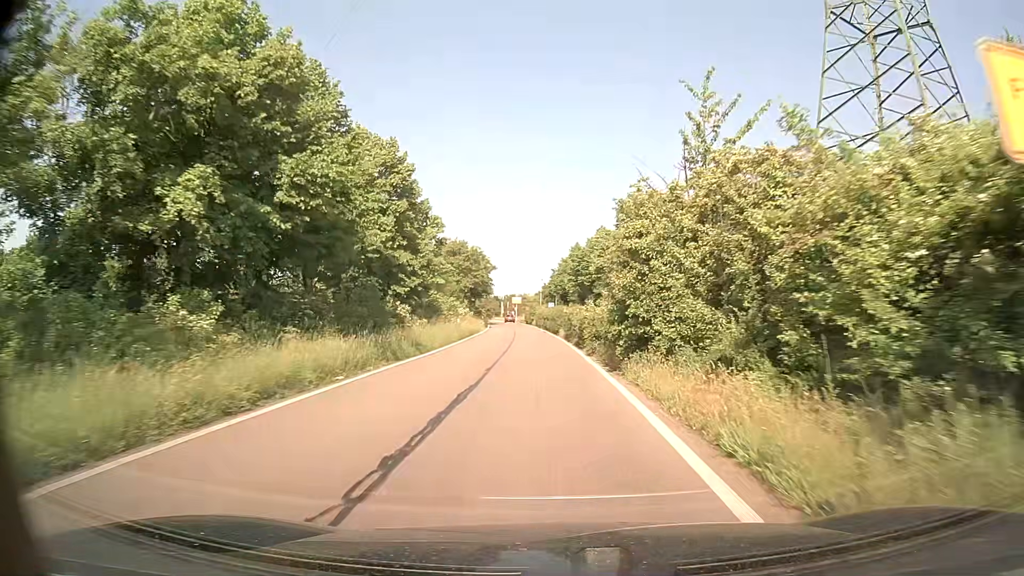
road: trunk_link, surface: asphalt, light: Day
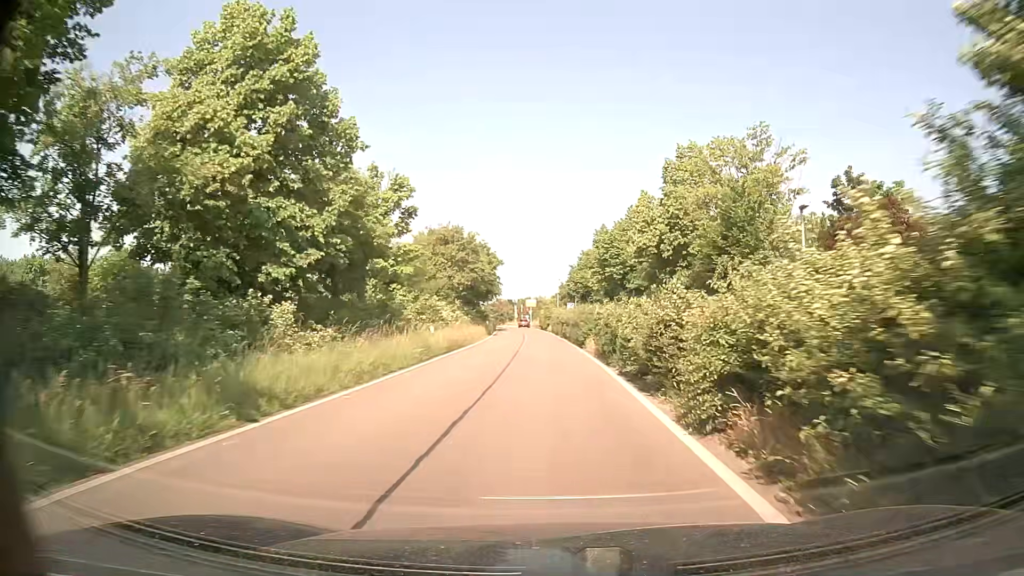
(-0.2, +14.8) m; -2°
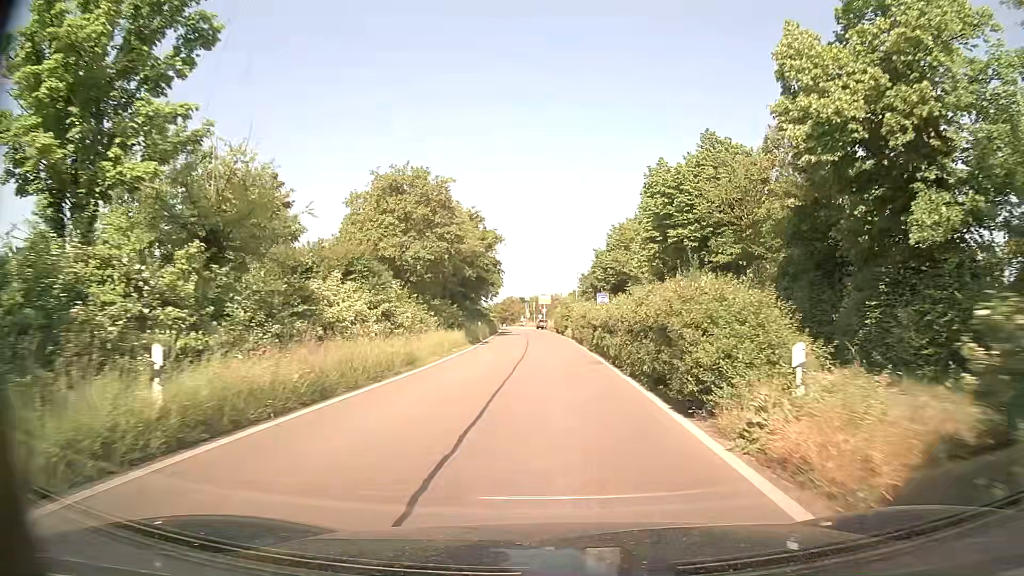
(-0.2, +21.1) m; -1°
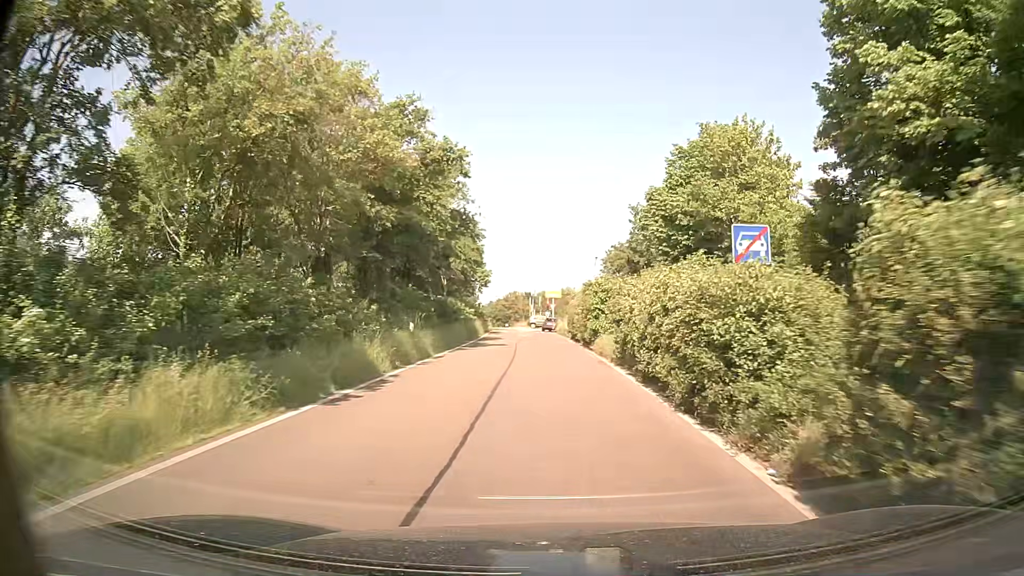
(-0.3, +26.2) m; 0°
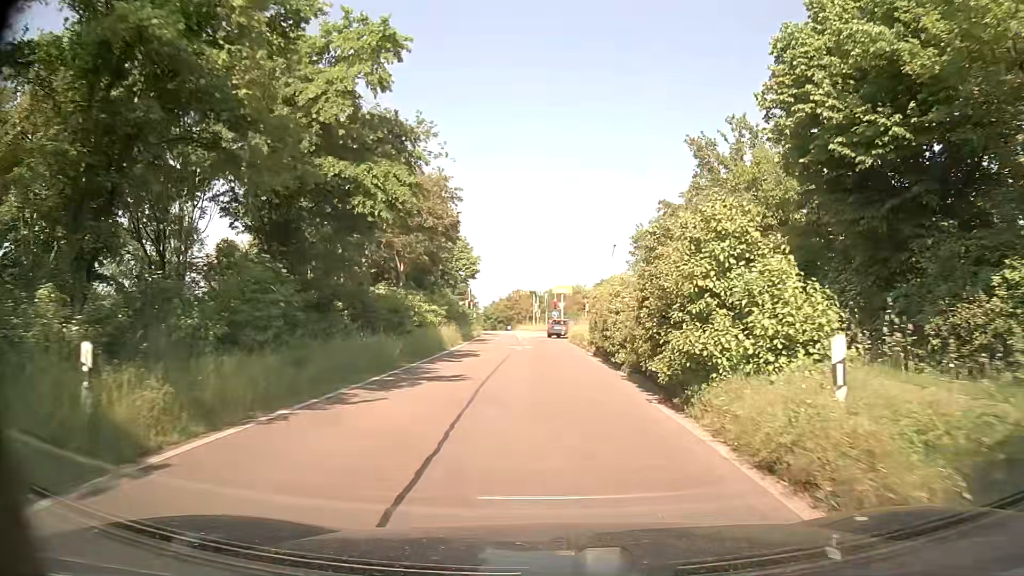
(-0.3, +17.2) m; -1°
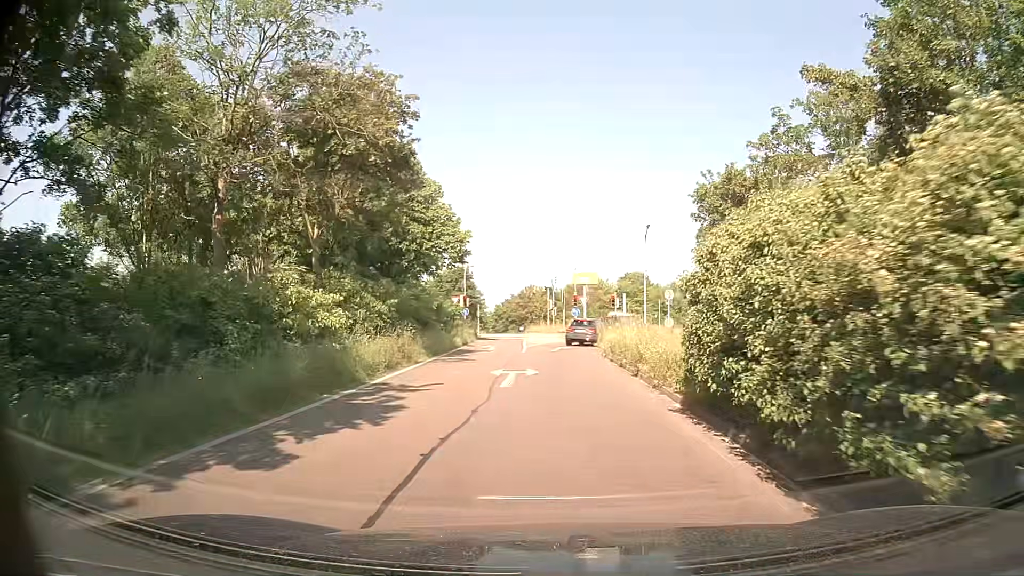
(-0.1, +14.9) m; -2°
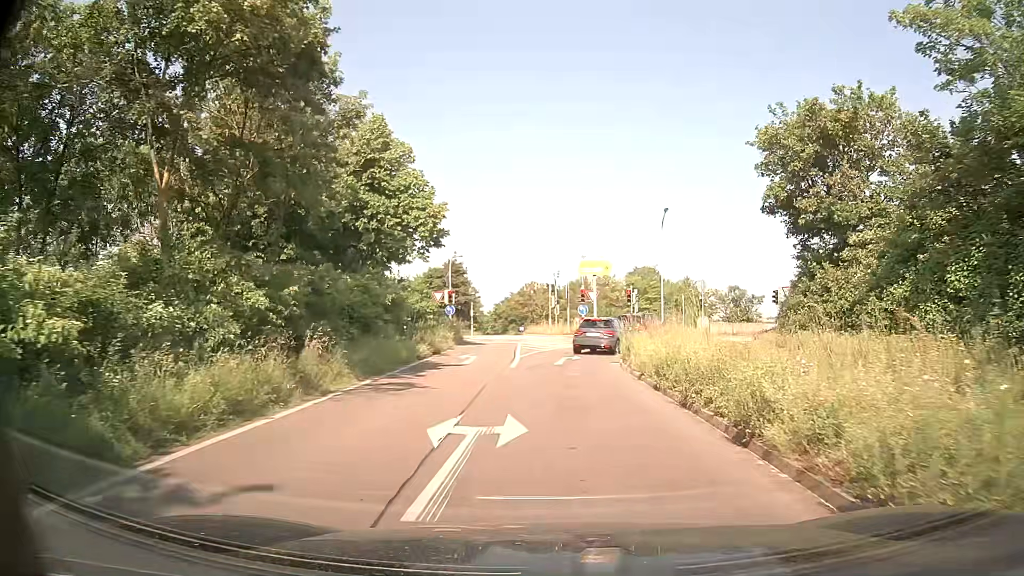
(+0.1, +8.7) m; 0°
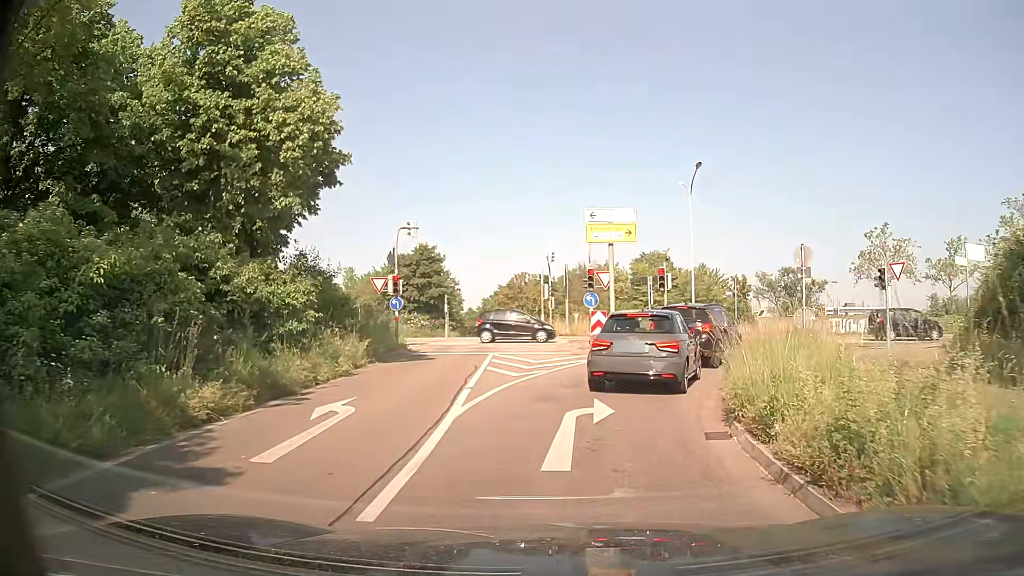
(+0.2, +13.7) m; 0°
